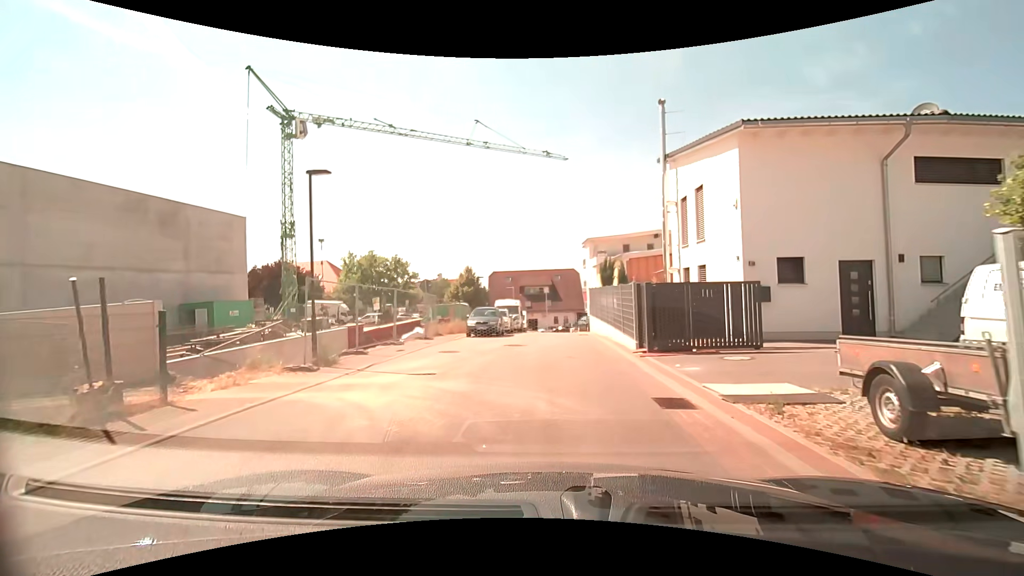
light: Day
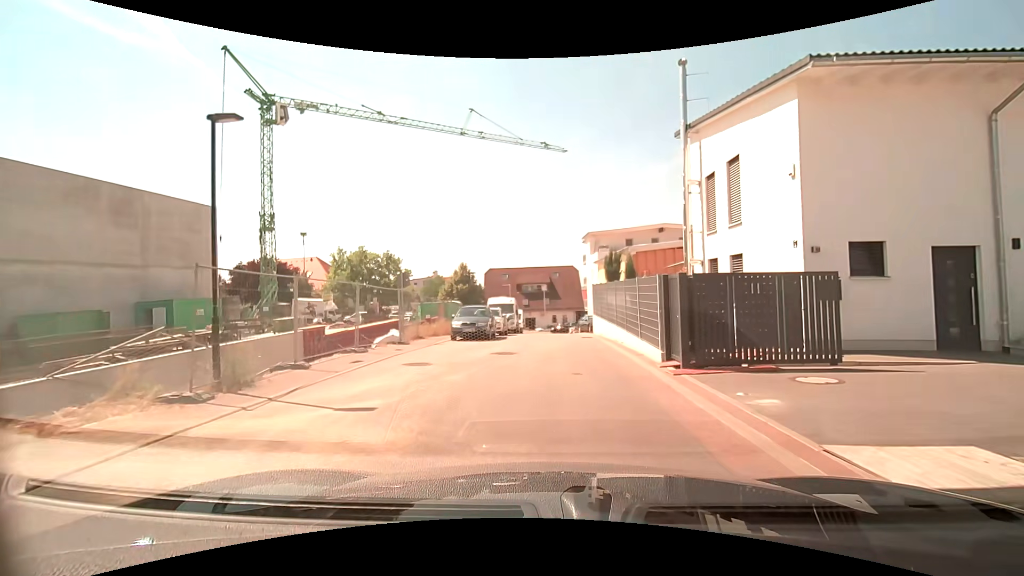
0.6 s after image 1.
(0.0, +3.4) m; 0°
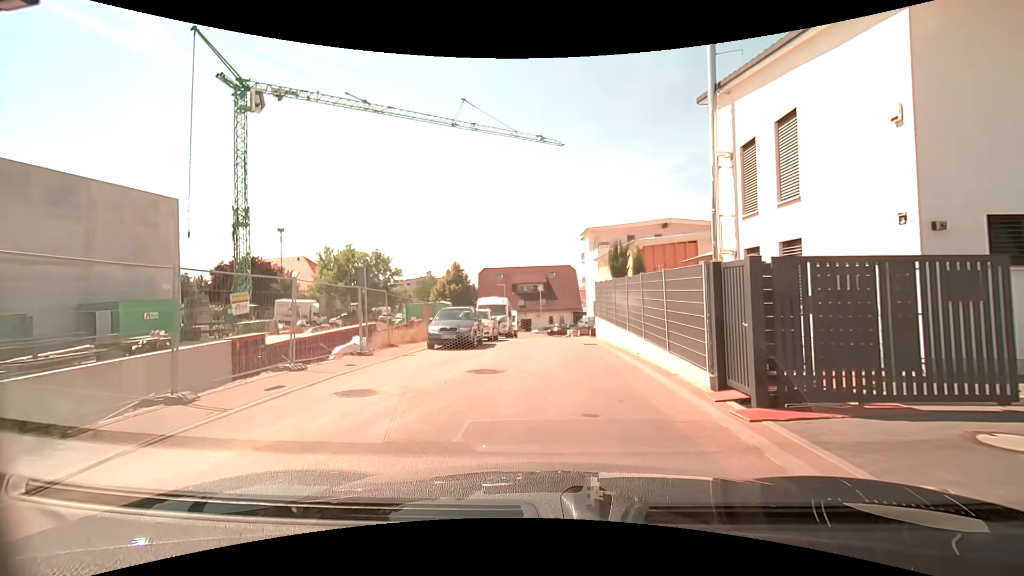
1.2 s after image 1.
(0.0, +3.5) m; 0°
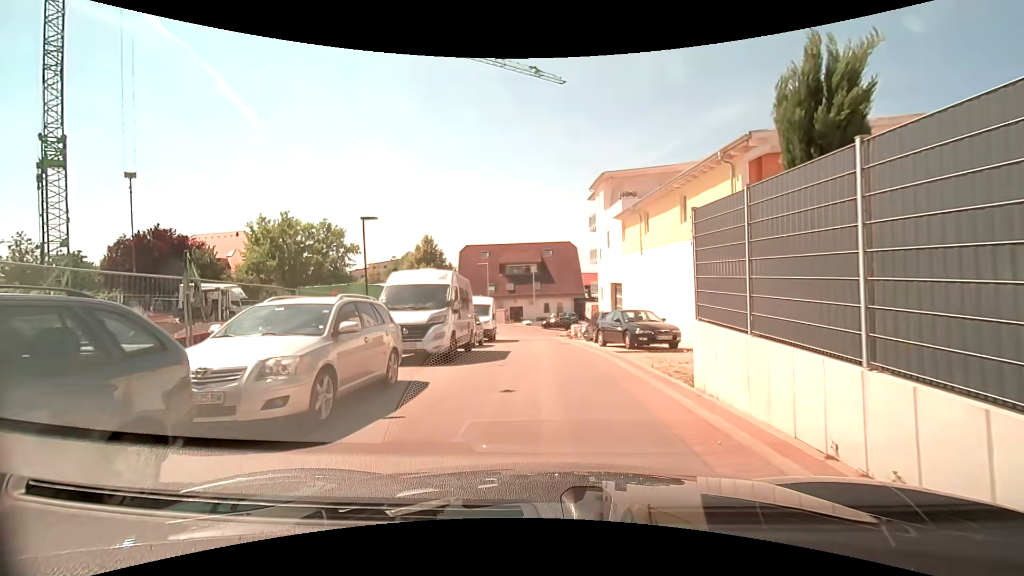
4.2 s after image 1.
(+0.2, +16.2) m; 0°
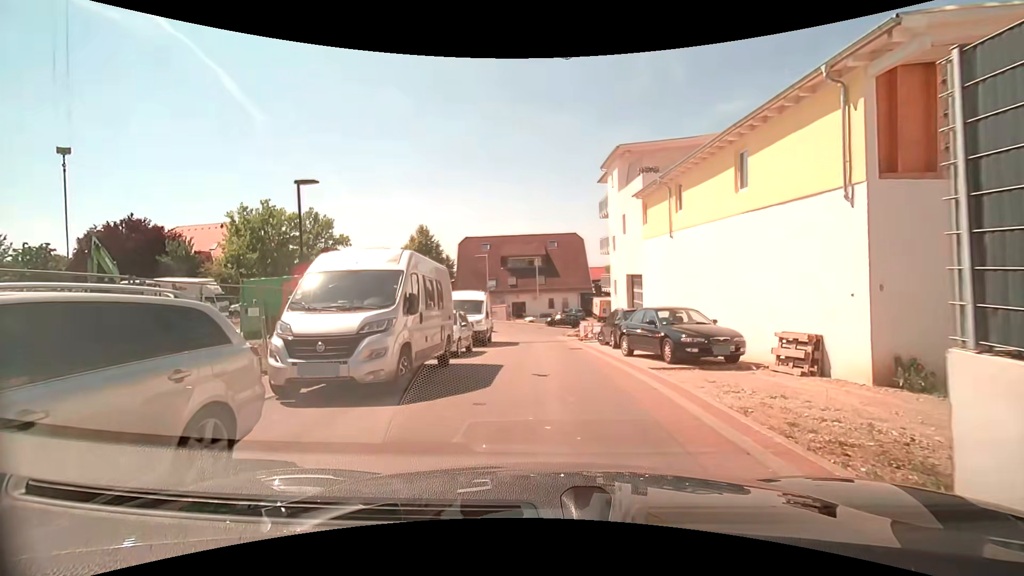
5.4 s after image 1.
(0.0, +4.7) m; 0°
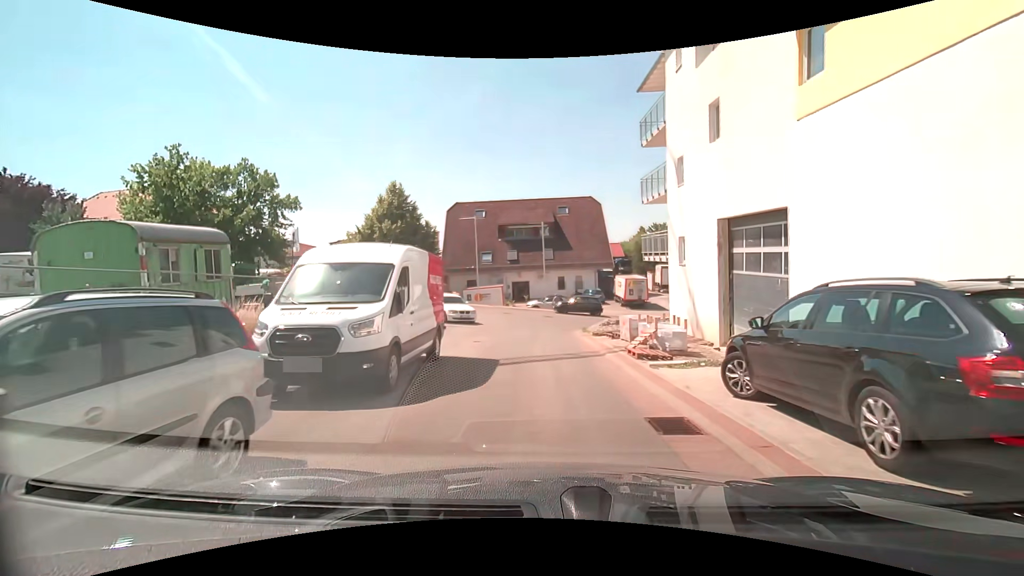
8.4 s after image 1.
(0.0, +14.0) m; -1°
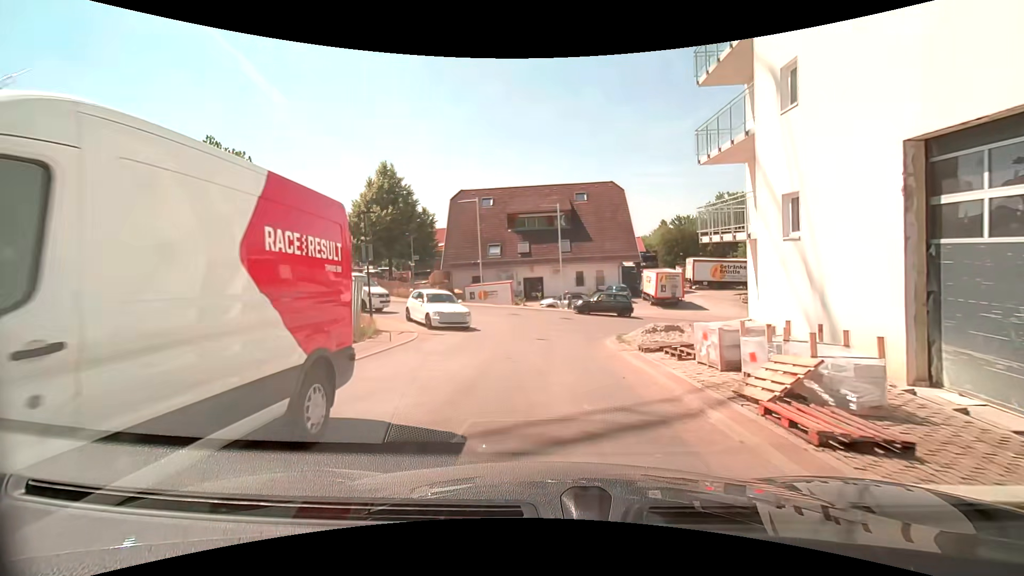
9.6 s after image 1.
(0.0, +6.7) m; -1°
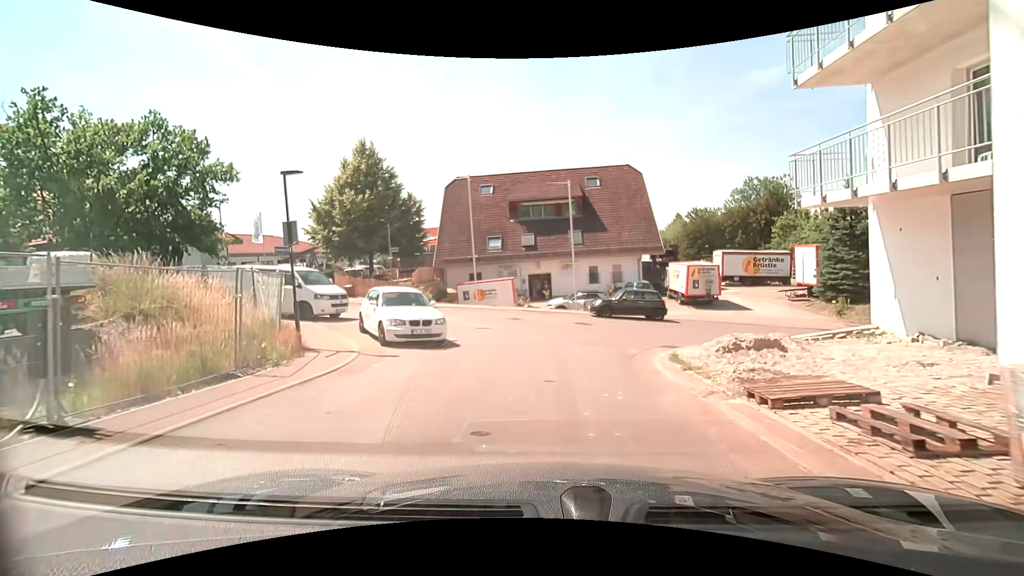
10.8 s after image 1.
(0.0, +6.3) m; 0°
(0, +10) (+3, +19) (+12, +23) (+22, +24) (+32, +24) (+39, +30) (+40, +40) (+41, +50) (+41, +60) (+40, +70) m
